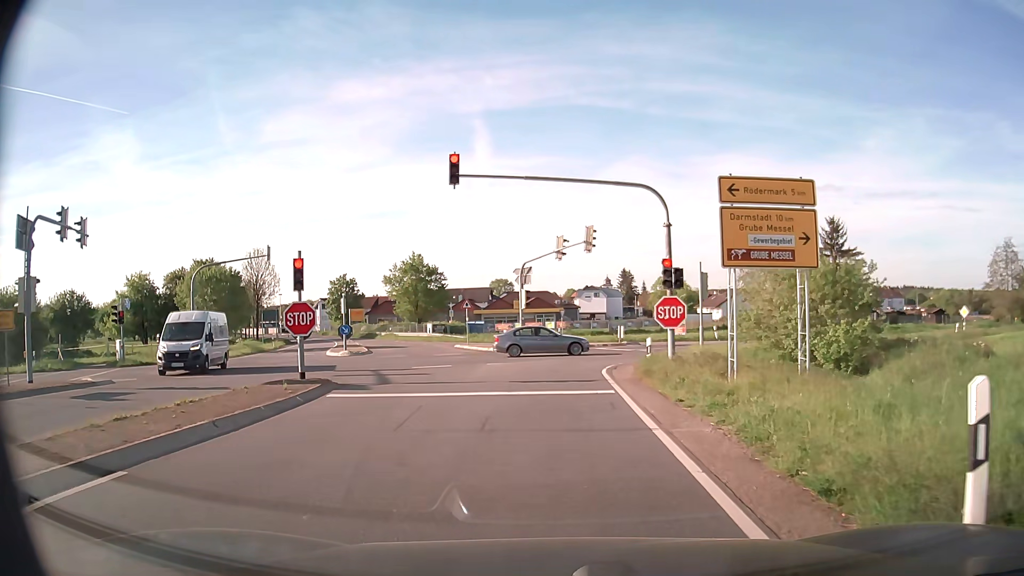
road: secondary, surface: asphalt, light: Day
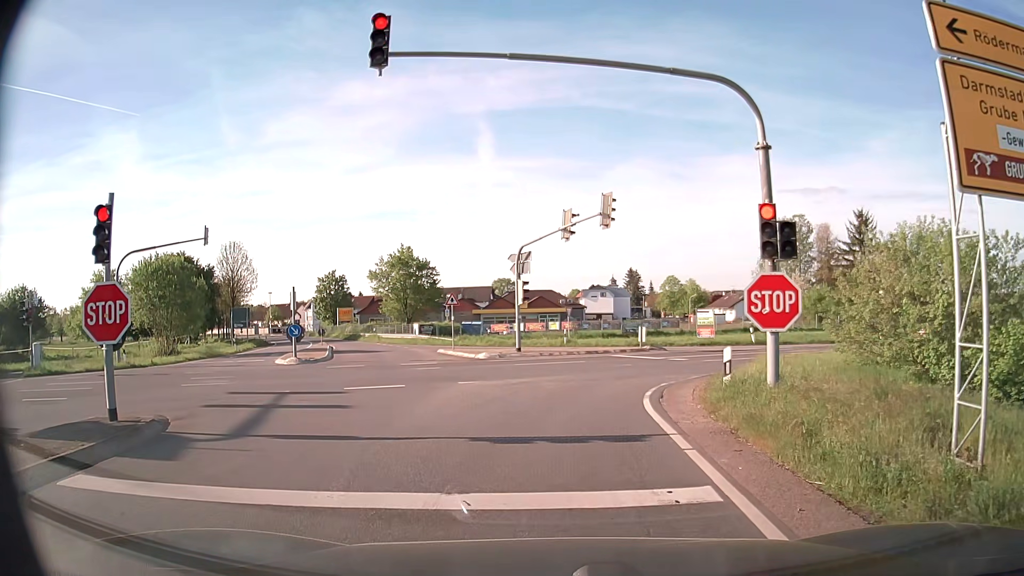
(0.0, +8.3) m; 0°
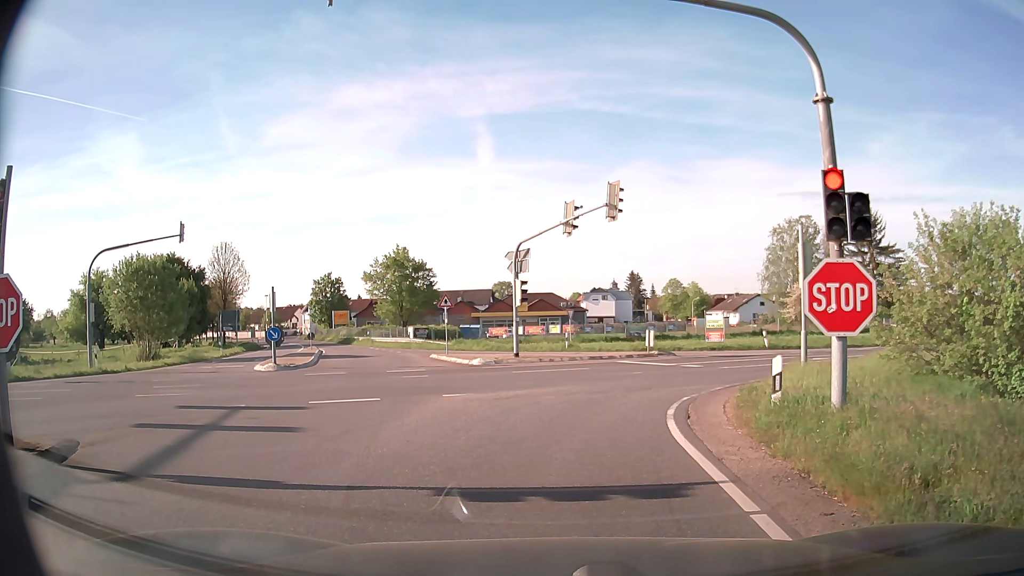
(0.0, +2.4) m; -1°
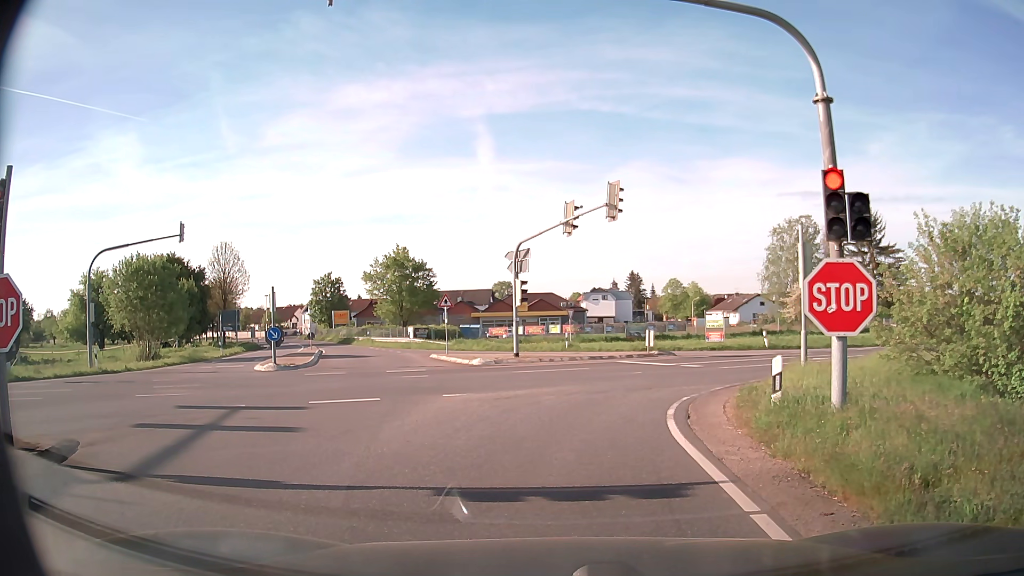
(0.0, 0.0) m; 0°
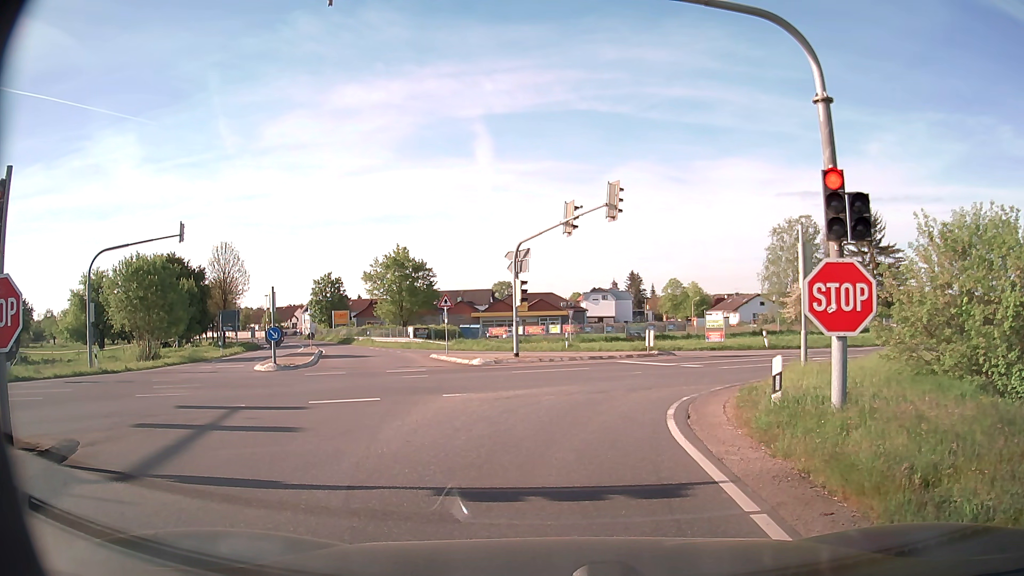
(0.0, 0.0) m; 0°
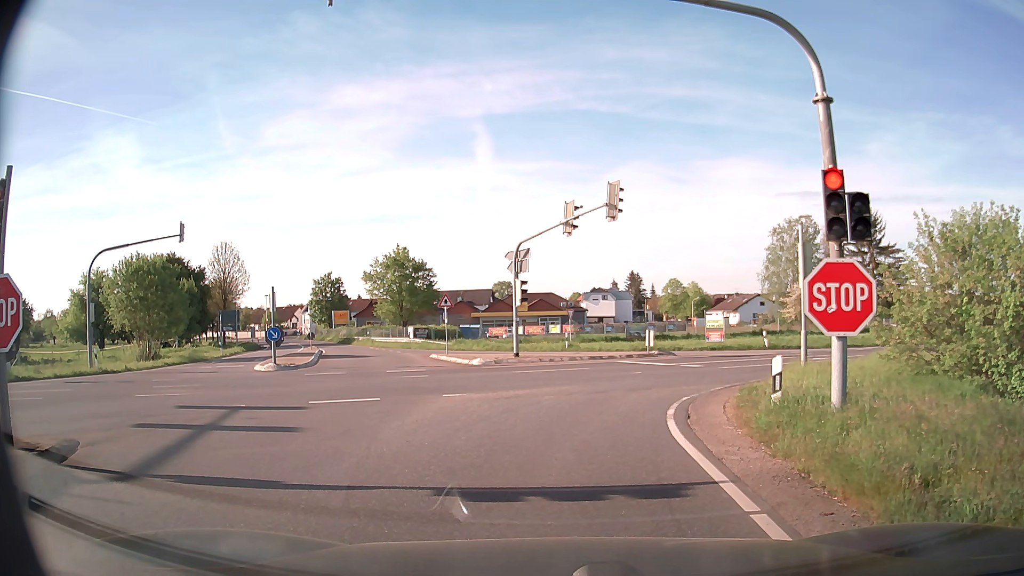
(0.0, 0.0) m; 0°
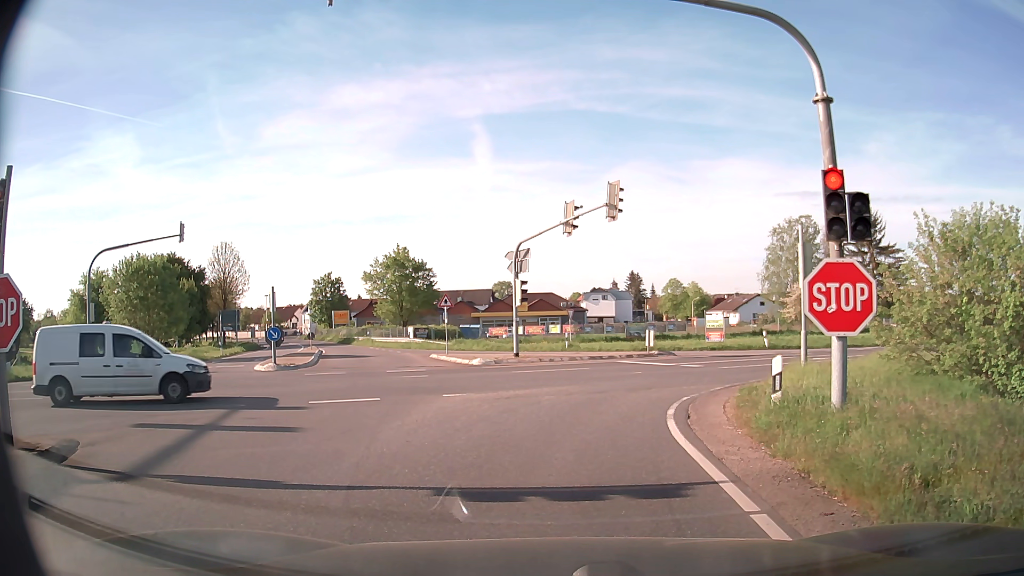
(0.0, 0.0) m; 0°
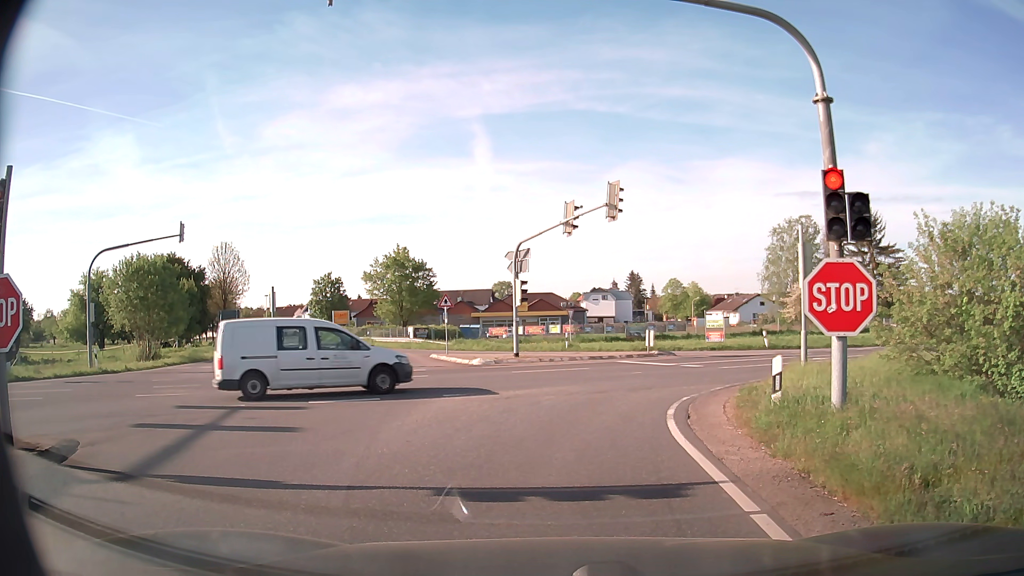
(0.0, 0.0) m; 0°
(0, +10) (+3, +19) (+11, +26) (+19, +31) (+28, +35) (+37, +40) (+46, +44) (+55, +49) (+64, +54) (+73, +58) m
